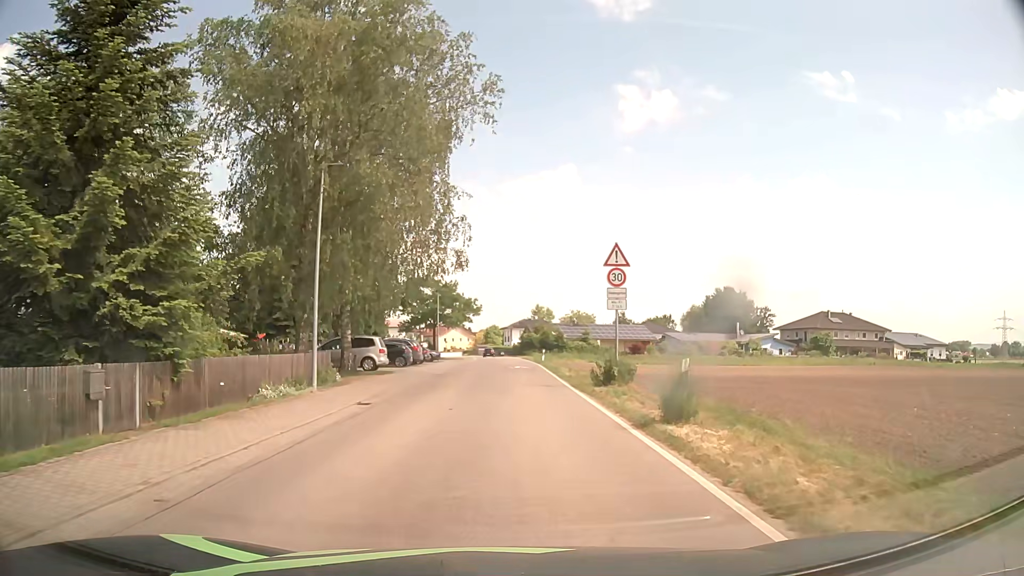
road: secondary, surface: asphalt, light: Day
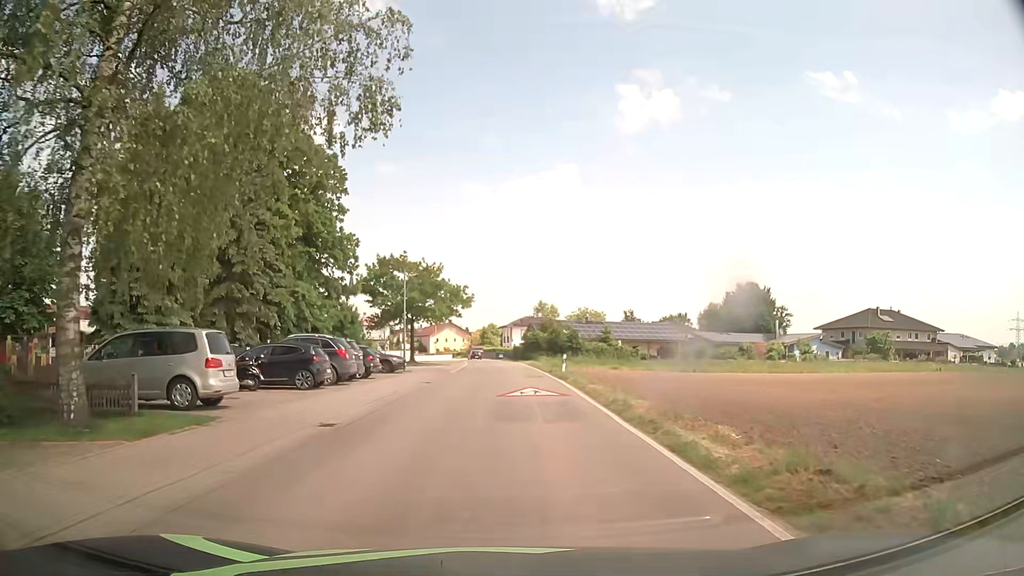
(0.0, +18.6) m; 0°
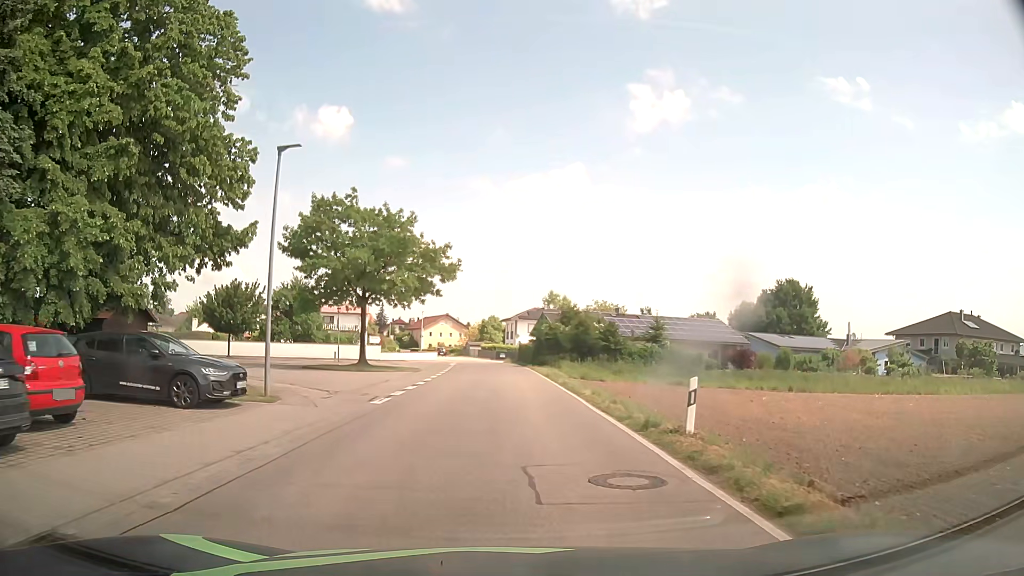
(+0.1, +22.6) m; 0°
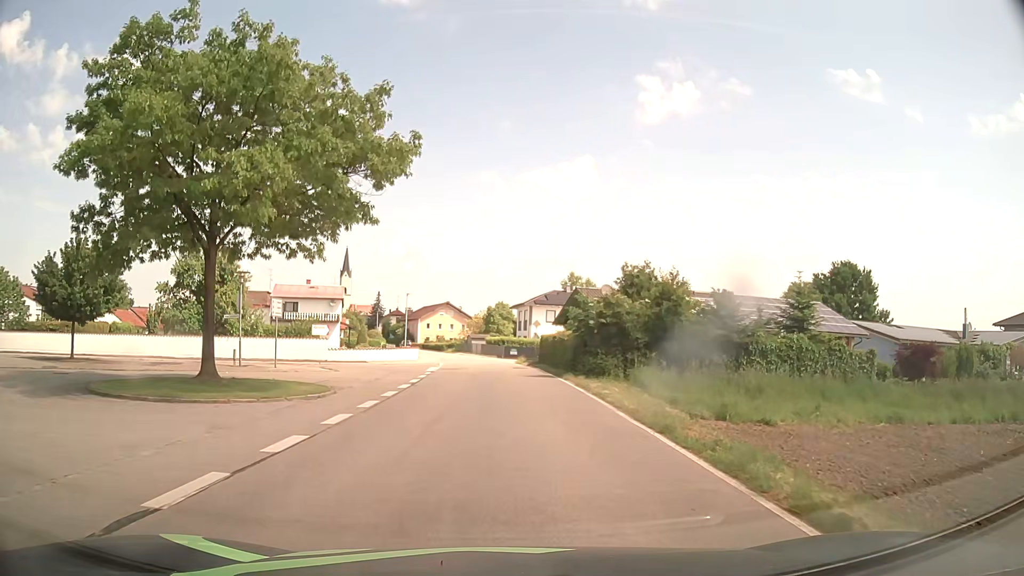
(-0.2, +22.7) m; -1°
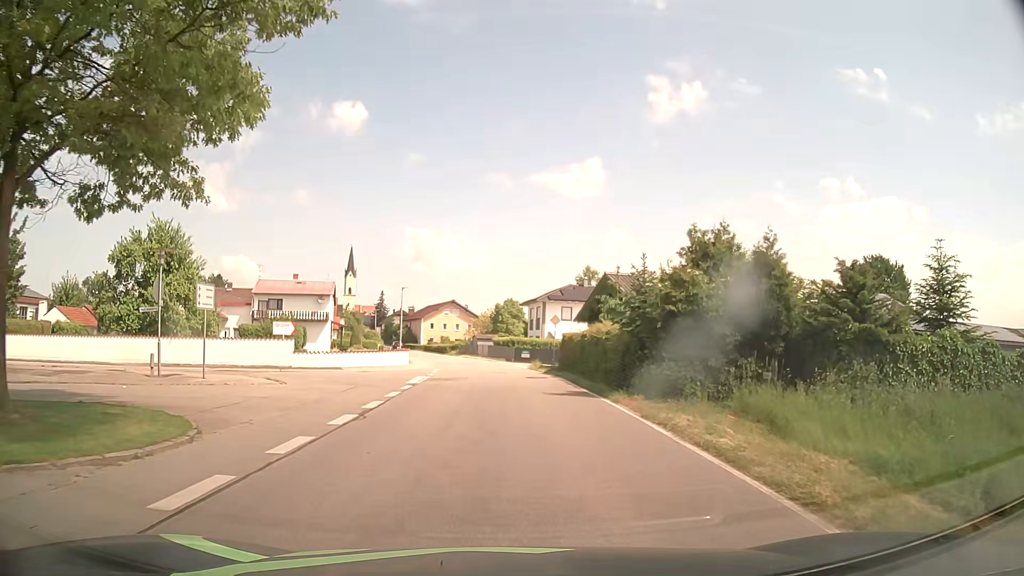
(0.0, +9.1) m; 0°
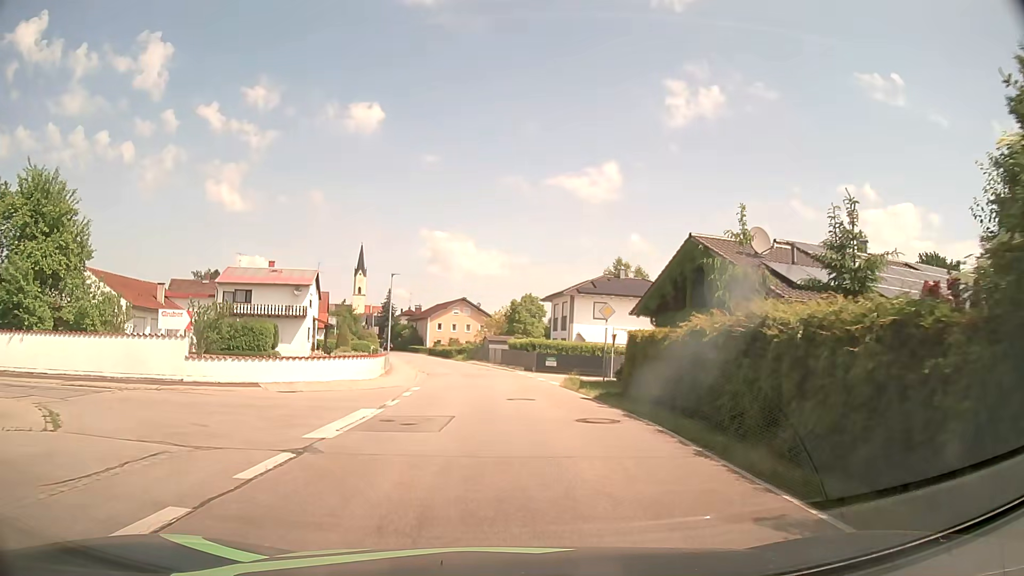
(-0.3, +13.5) m; -2°
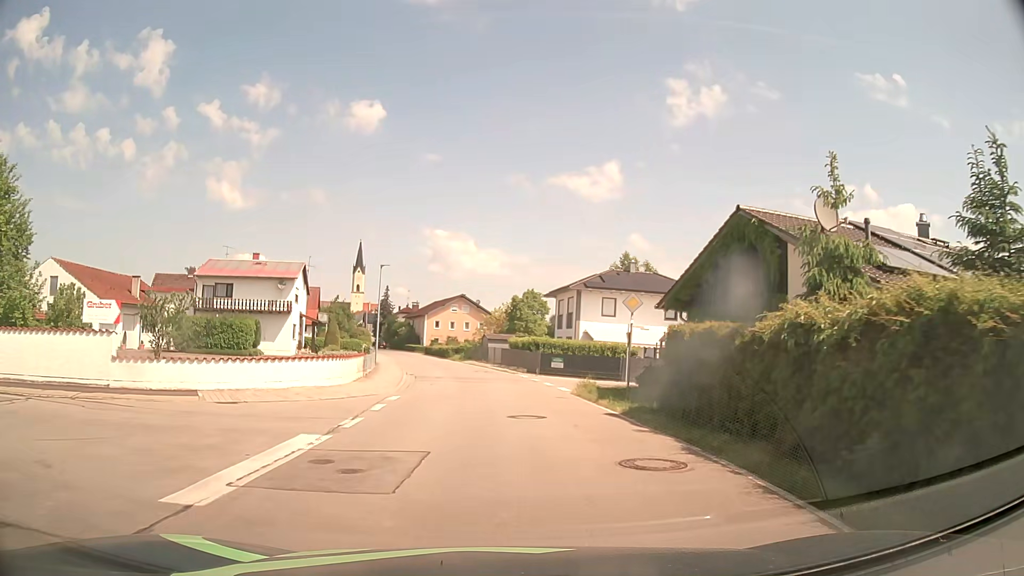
(0.0, +4.5) m; 0°
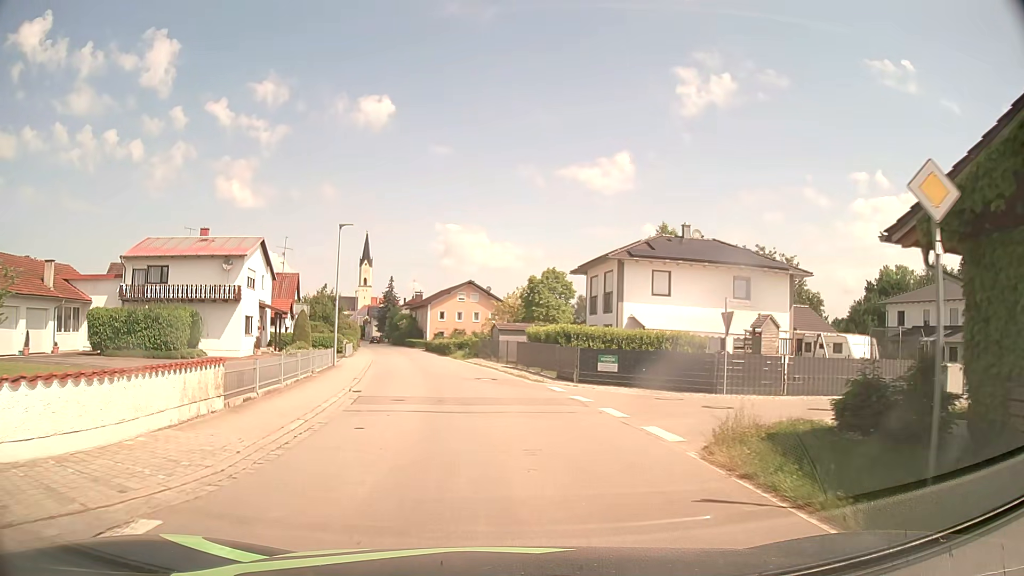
(-0.1, +13.4) m; -2°
